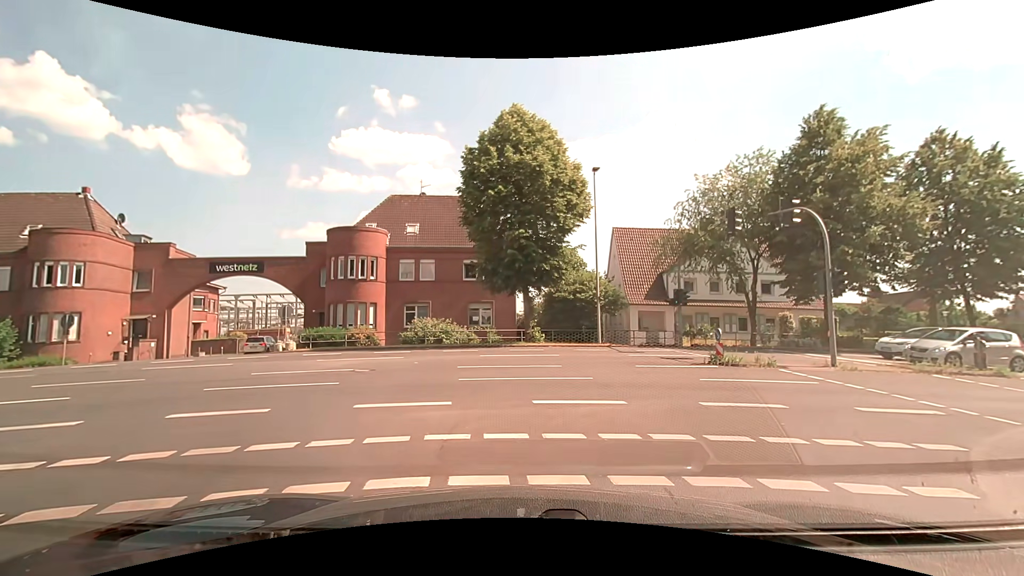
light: Day
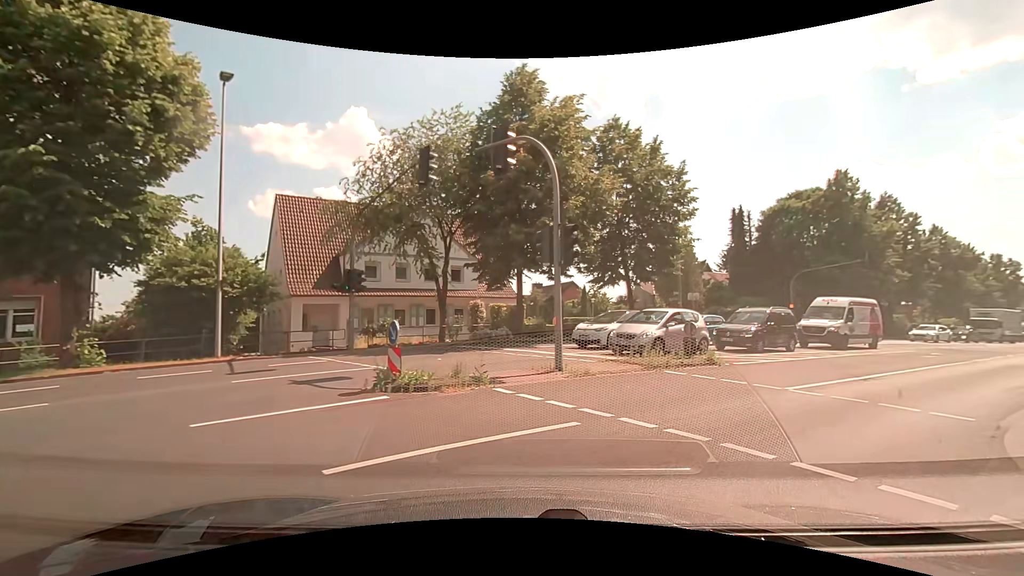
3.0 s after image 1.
(+2.4, +8.7) m; +35°
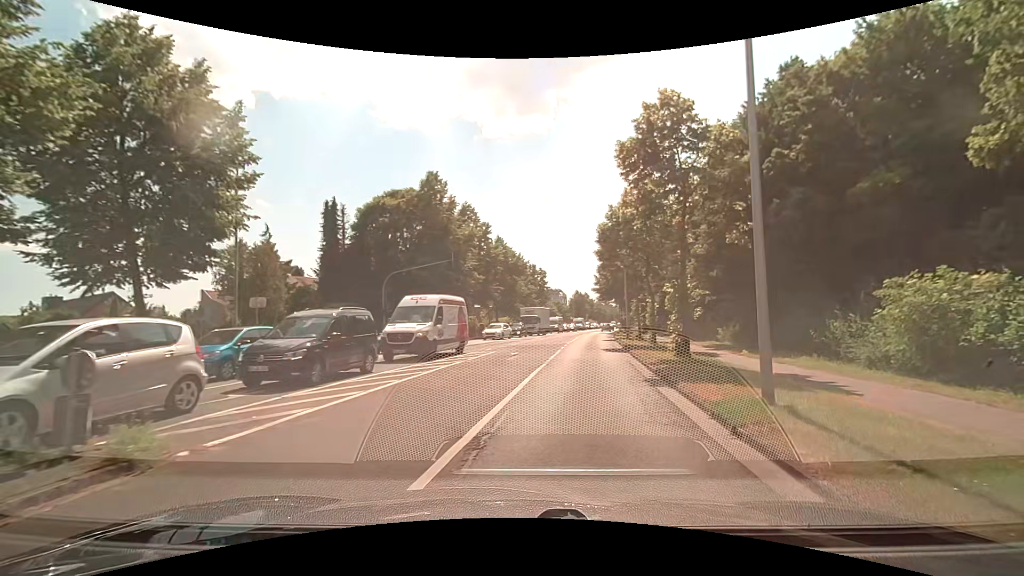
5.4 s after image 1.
(+3.4, +8.9) m; +42°
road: secondary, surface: asphalt
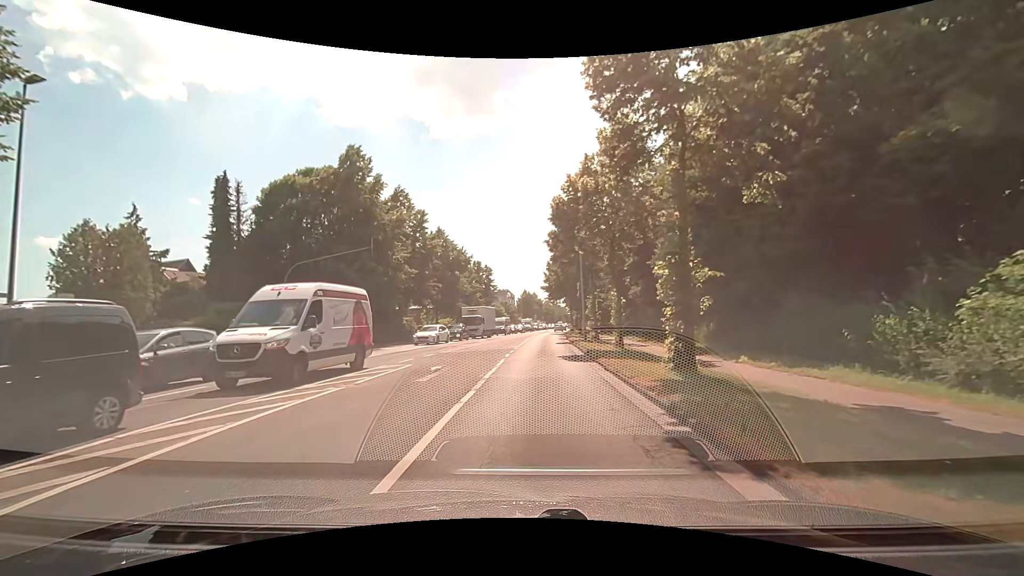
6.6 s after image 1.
(+0.6, +6.9) m; +6°
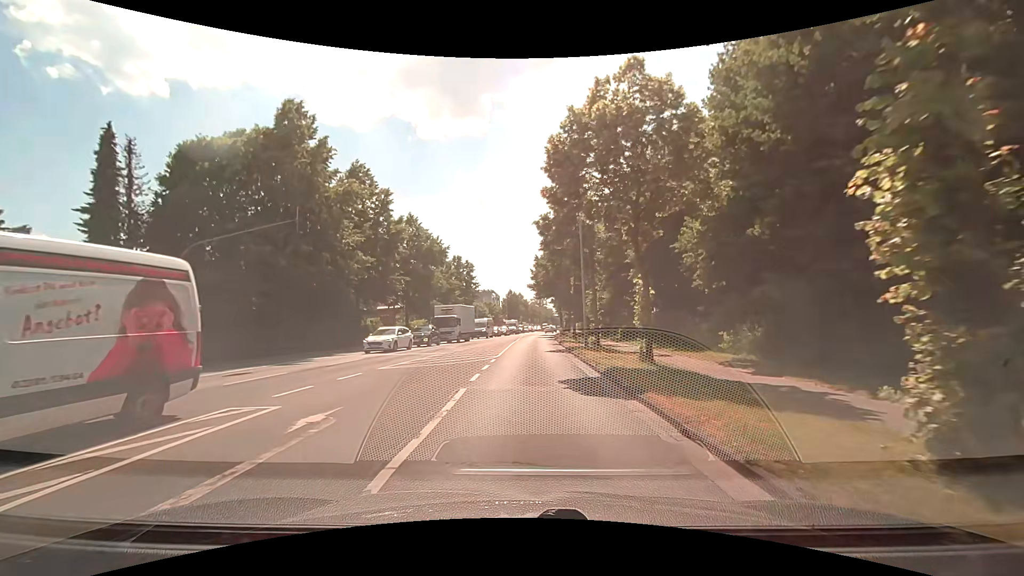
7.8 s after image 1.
(+0.2, +8.4) m; +2°
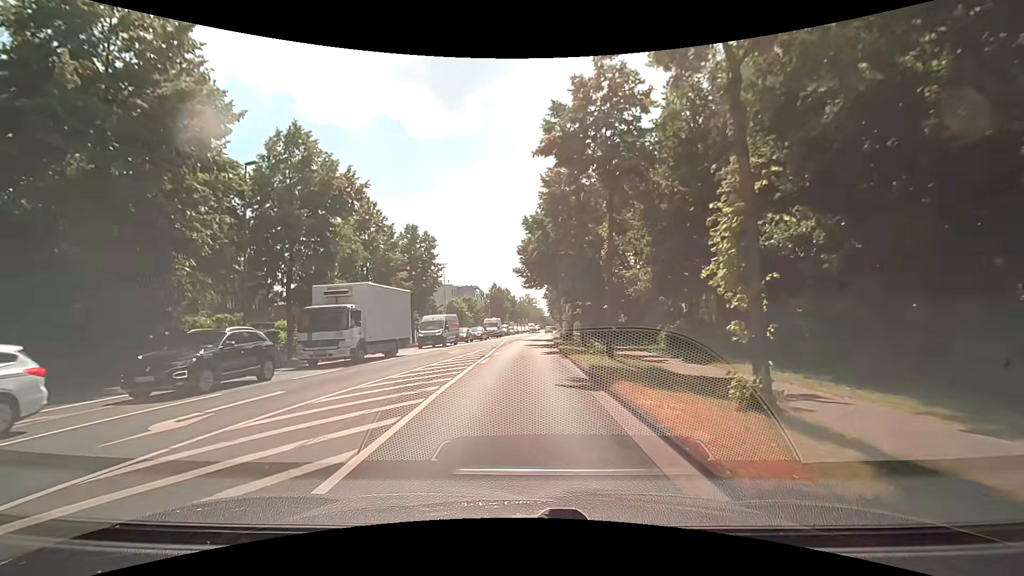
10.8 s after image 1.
(+0.5, +24.2) m; +2°
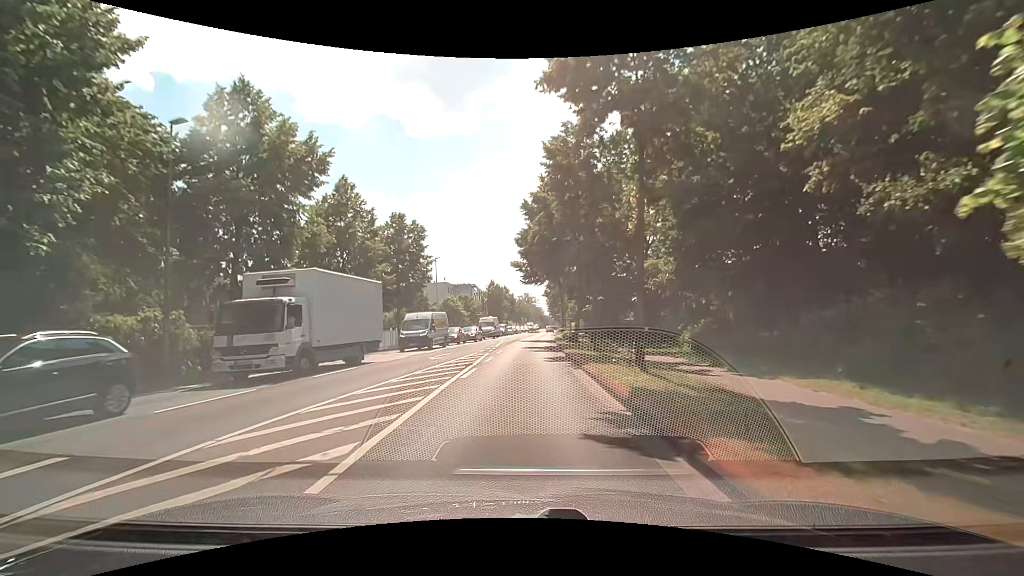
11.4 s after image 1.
(0.0, +5.4) m; 0°
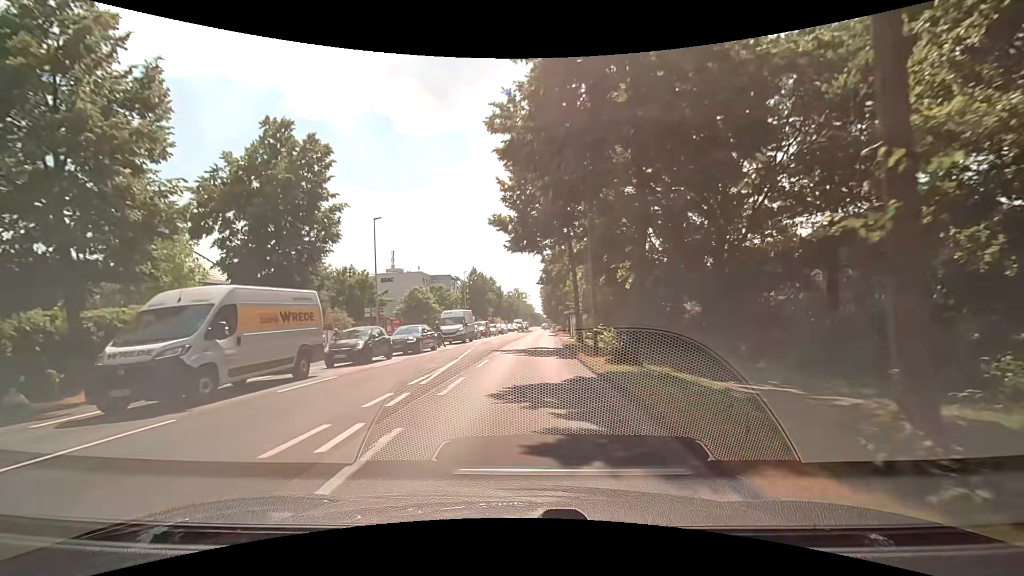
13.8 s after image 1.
(+0.2, +22.0) m; +1°
(0, +10) (0, +20) (0, +30) (+1, +40) (+1, +50) (+2, +60) (+2, +70) (+3, +80) (+3, +90) (+4, +100) m
